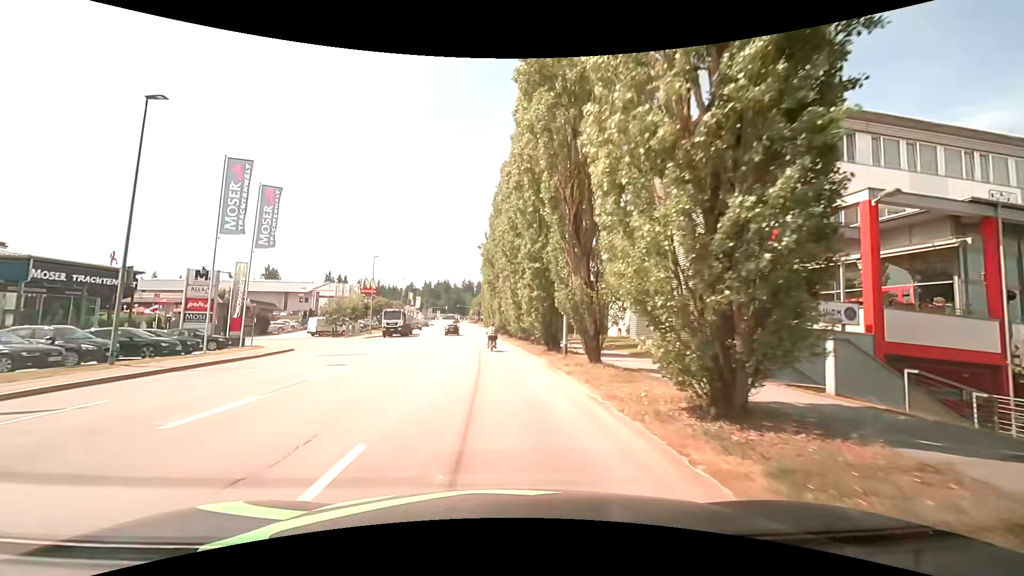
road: tertiary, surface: asphalt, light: Day
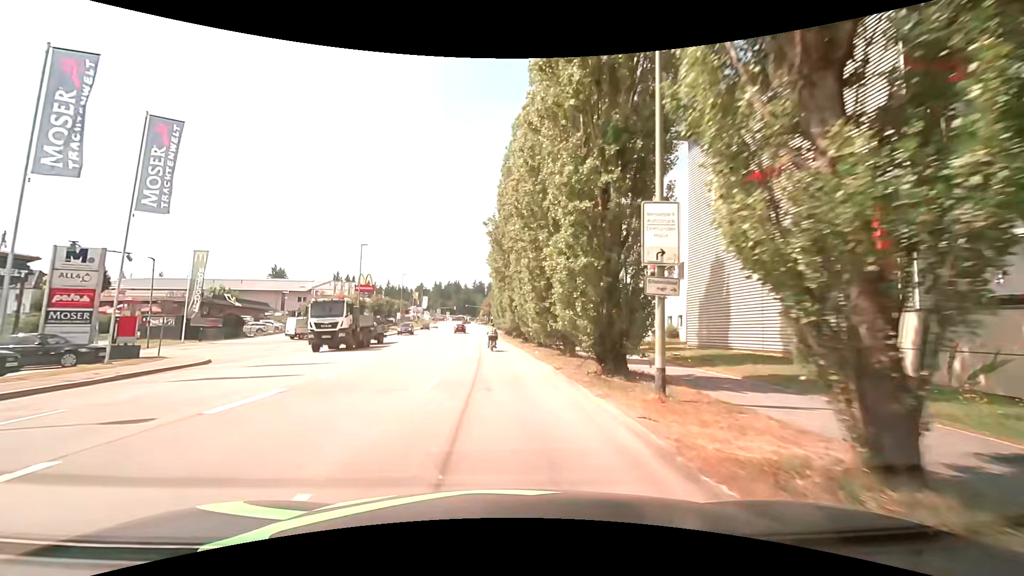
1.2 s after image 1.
(0.0, +11.0) m; -1°
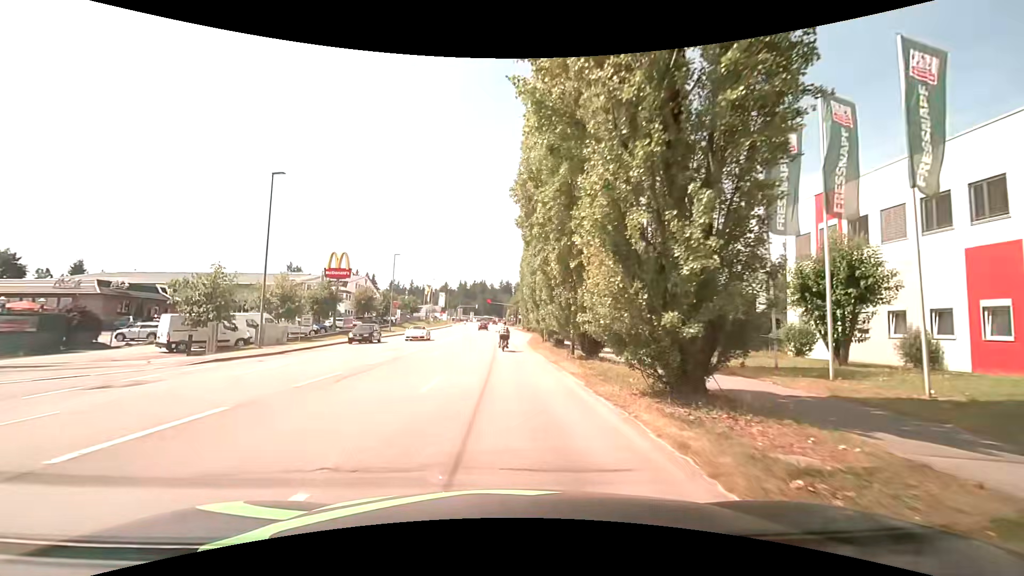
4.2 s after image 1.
(-0.9, +27.1) m; -4°
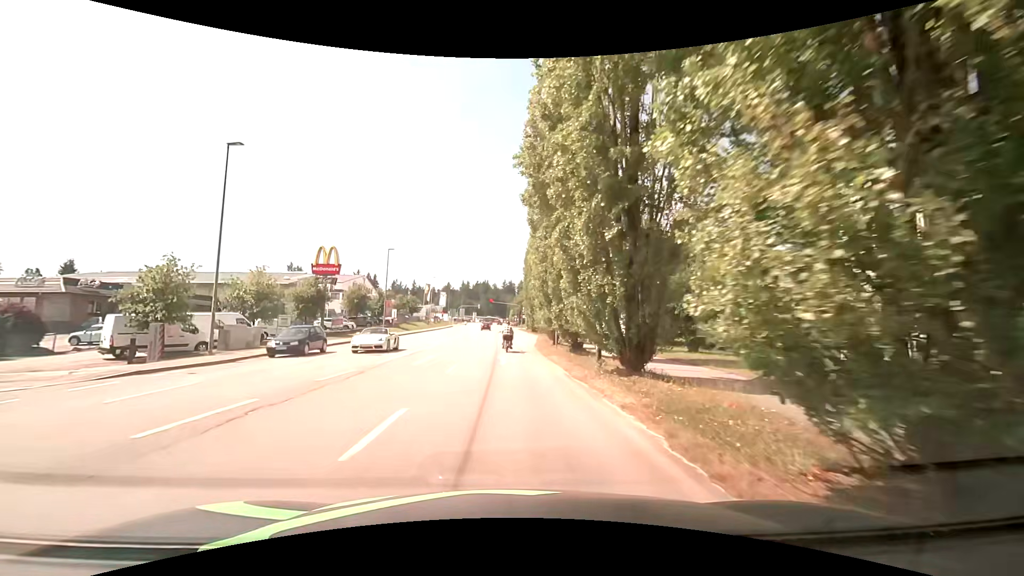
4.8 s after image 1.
(0.0, +5.0) m; 0°
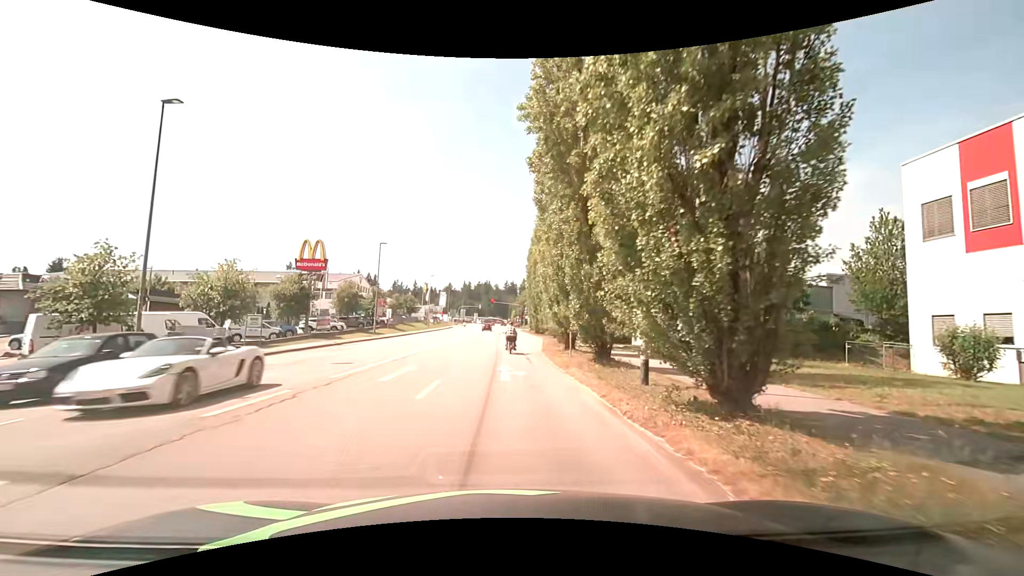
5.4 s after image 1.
(0.0, +4.8) m; -1°
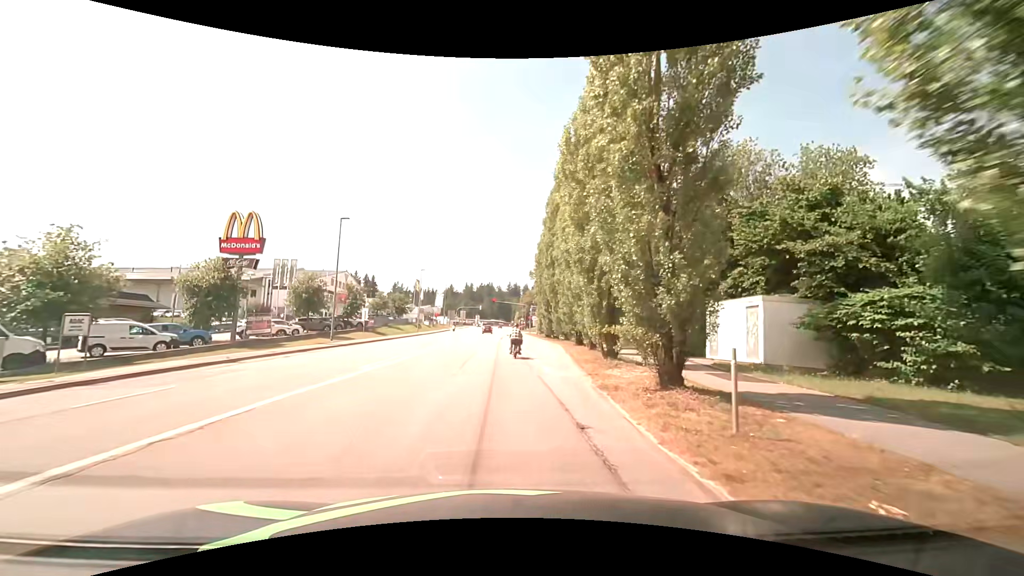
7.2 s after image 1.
(+0.4, +14.0) m; +2°
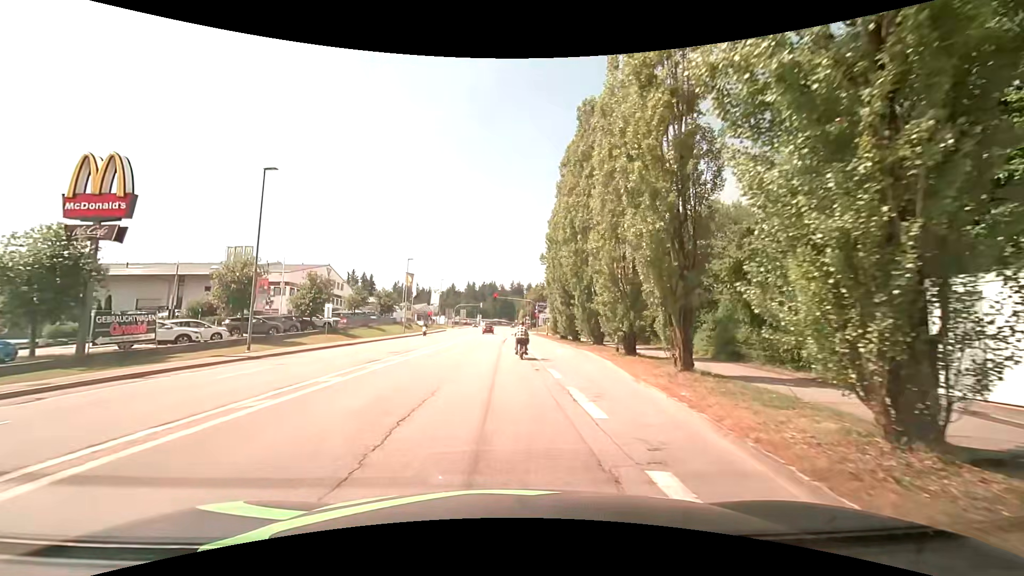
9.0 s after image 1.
(-0.1, +13.3) m; 0°
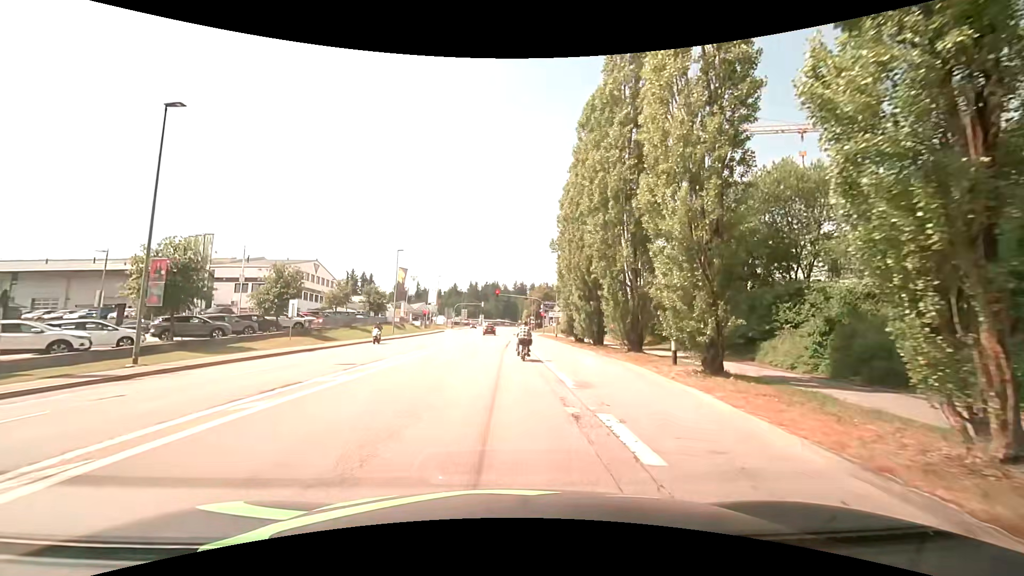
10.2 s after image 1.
(-0.1, +8.3) m; -1°
